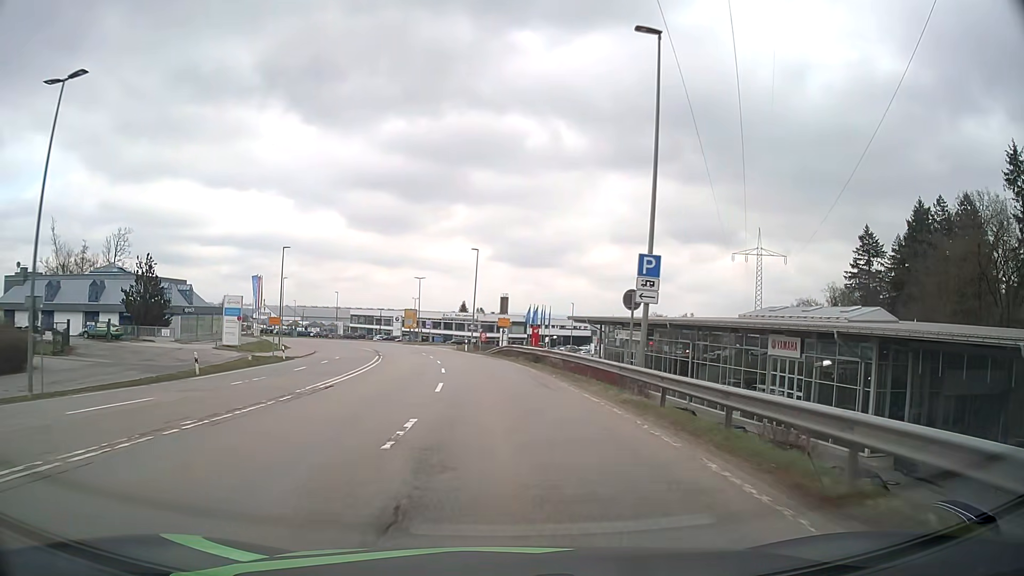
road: secondary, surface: asphalt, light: Day
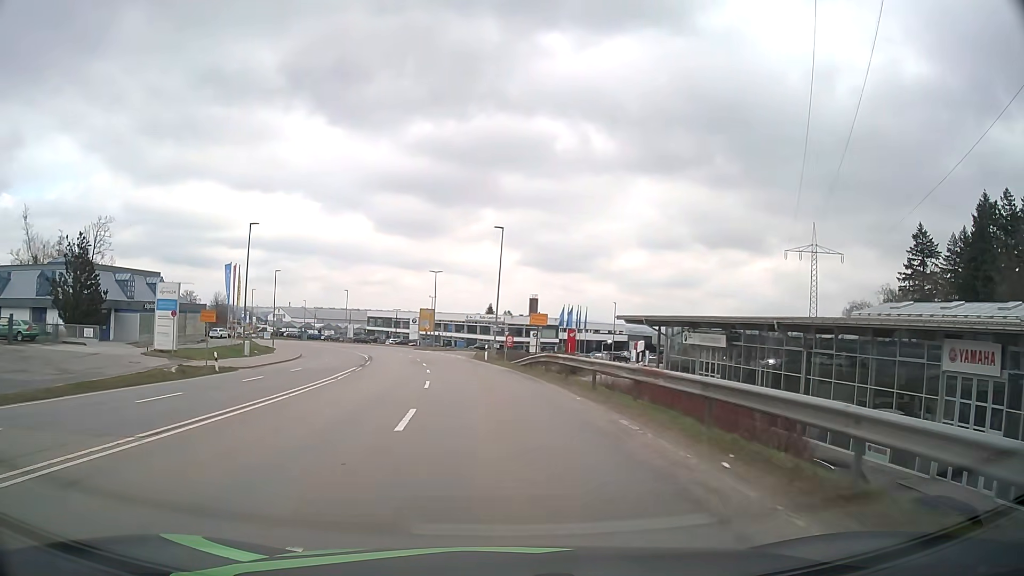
(-0.3, +16.0) m; -3°
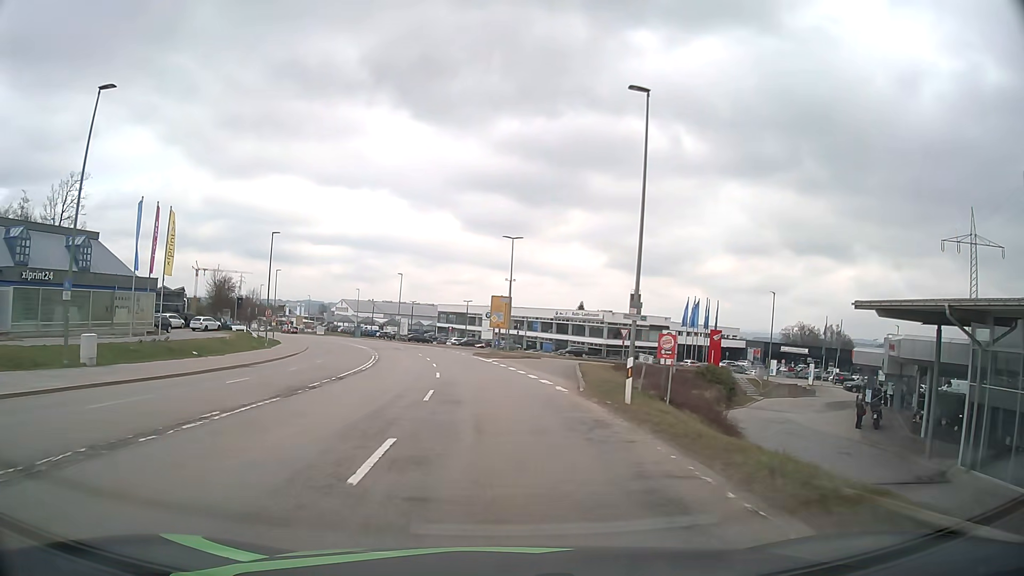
(-1.8, +30.8) m; -7°
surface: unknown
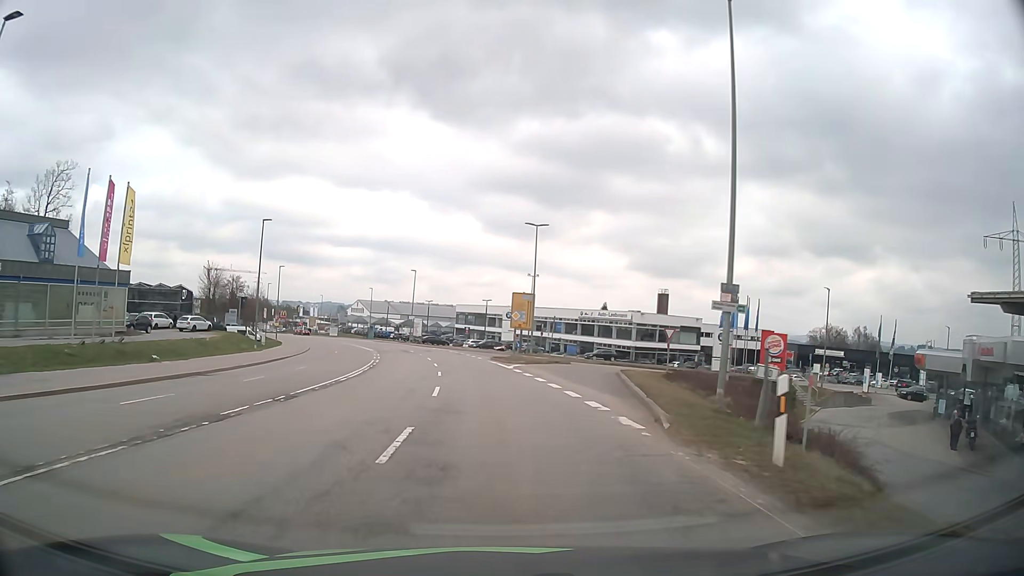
(-0.1, +7.7) m; -2°
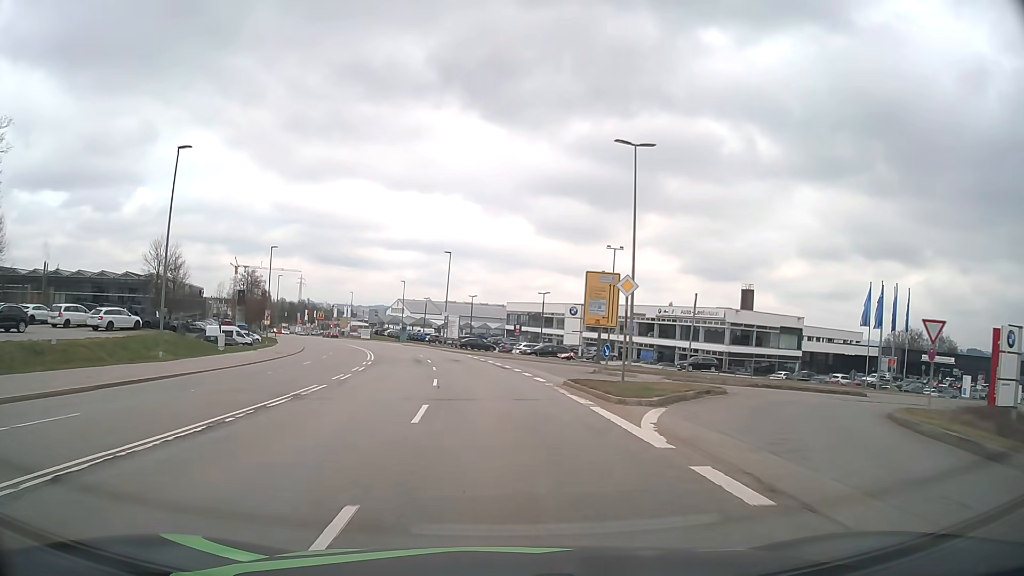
(-0.9, +22.9) m; -5°
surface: asphalt
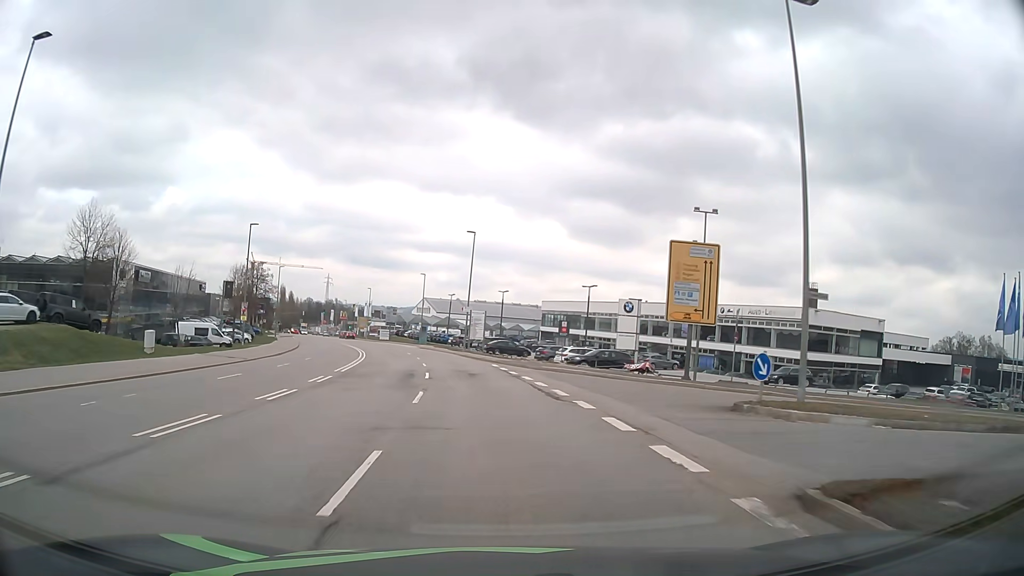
(-0.3, +15.0) m; -3°
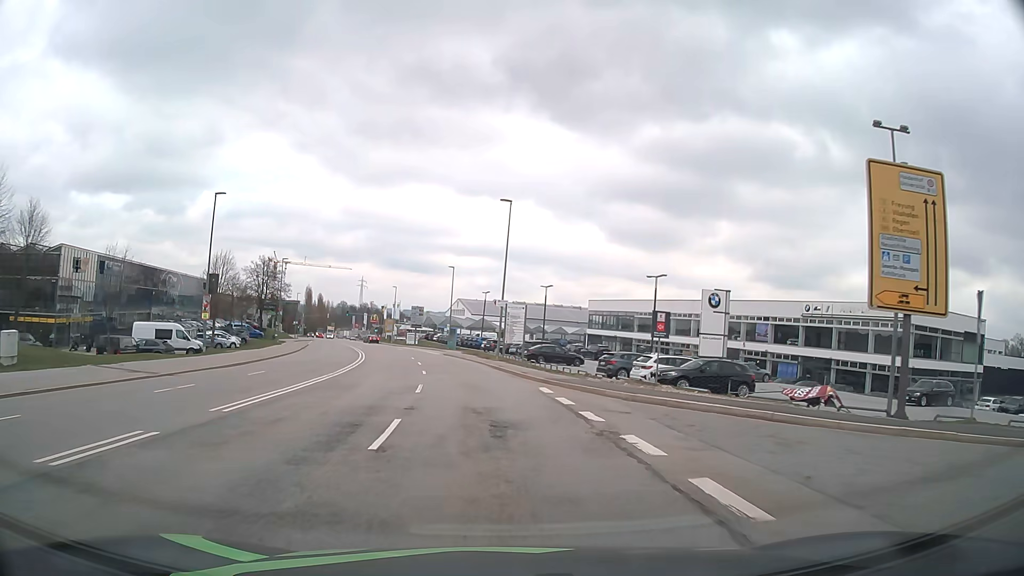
(-0.4, +14.6) m; -3°
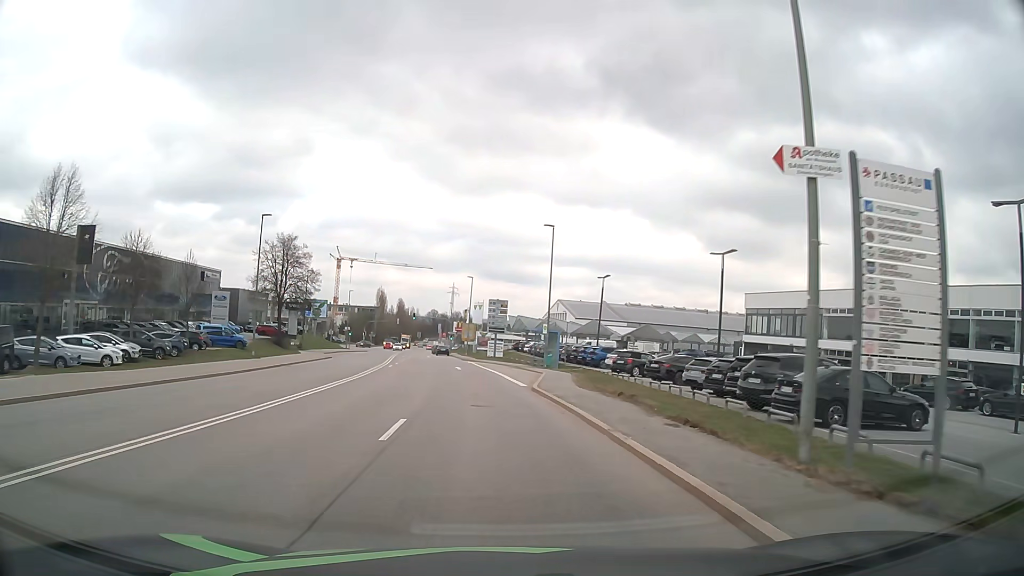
(-2.6, +34.9) m; -8°
(0, +10) (-1, +20) (-1, +30) (-2, +40) (-3, +50) (-5, +60) (-6, +70) (-7, +80) (-9, +90) (-10, +99) m
